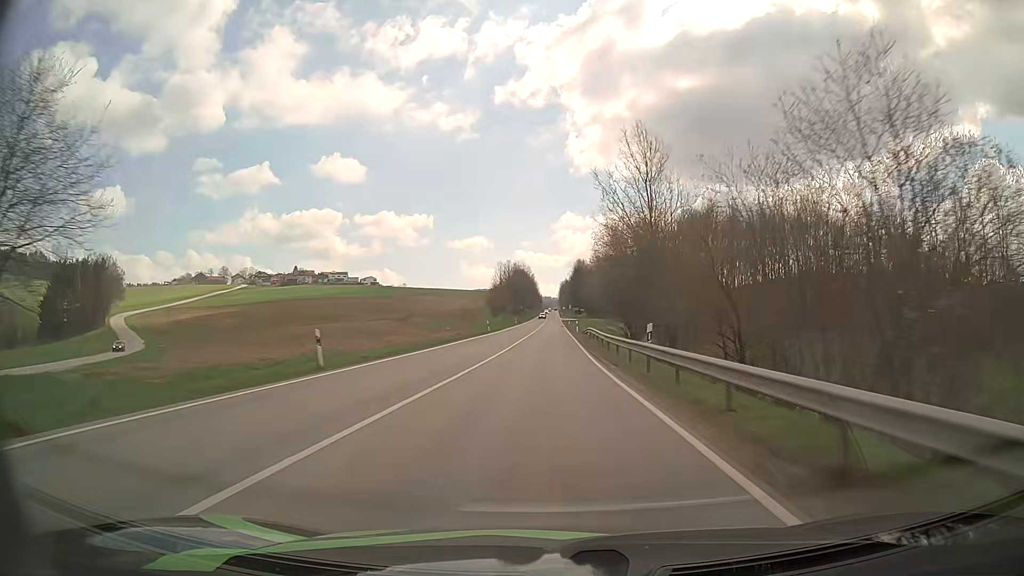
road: secondary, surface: asphalt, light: Day
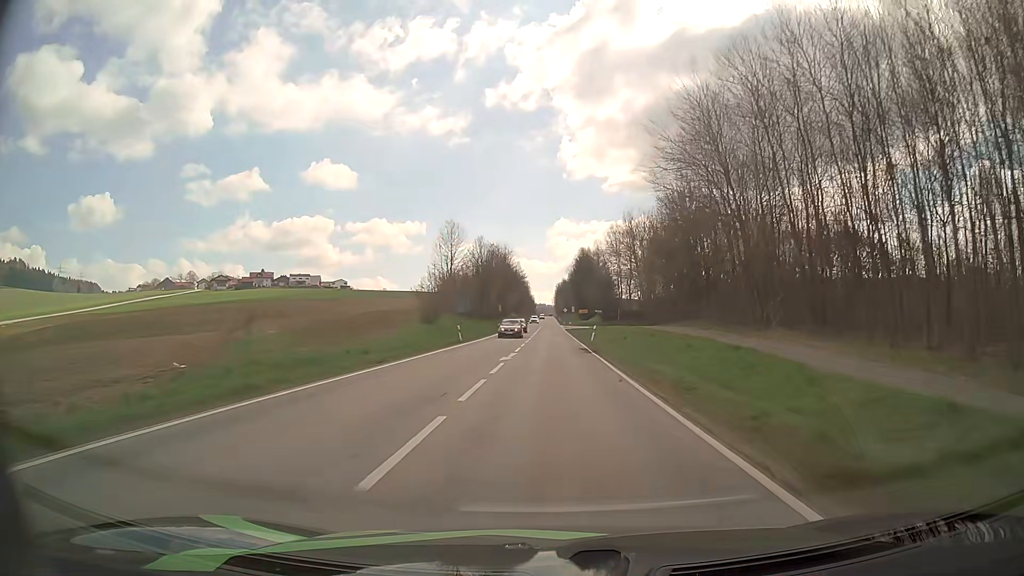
(+0.2, +65.1) m; 0°
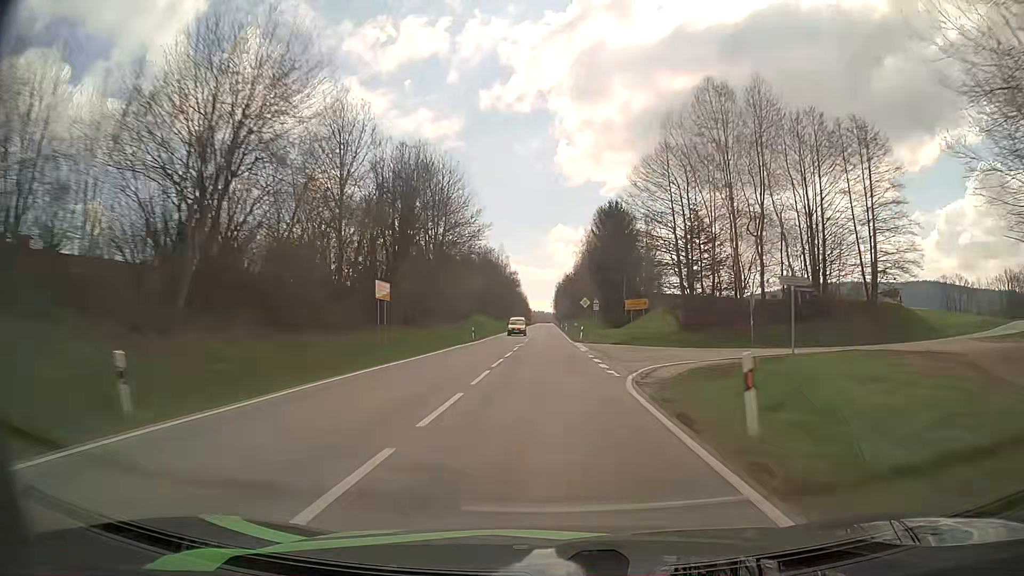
(+0.5, +80.7) m; 0°
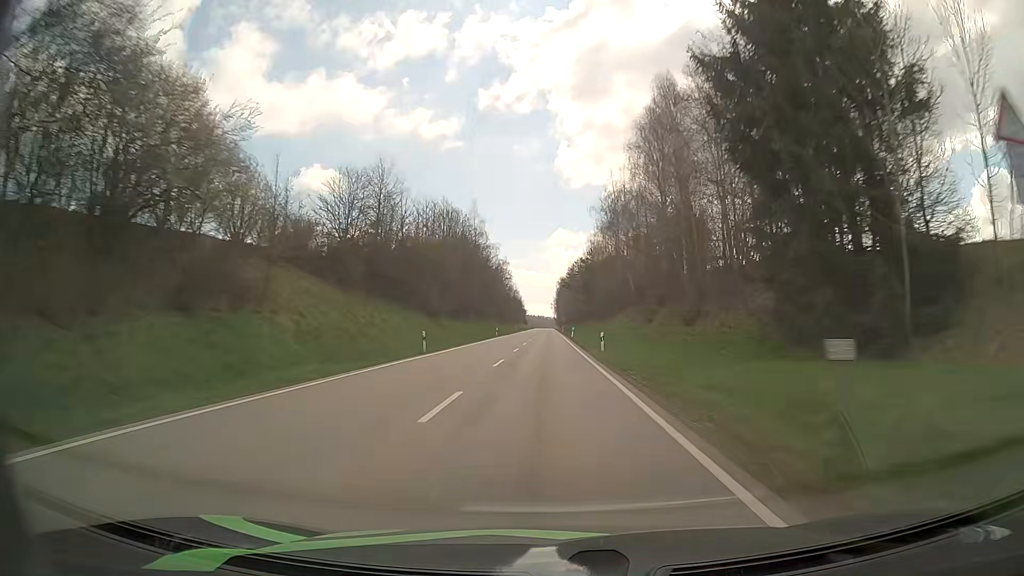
(-0.2, +66.7) m; 0°
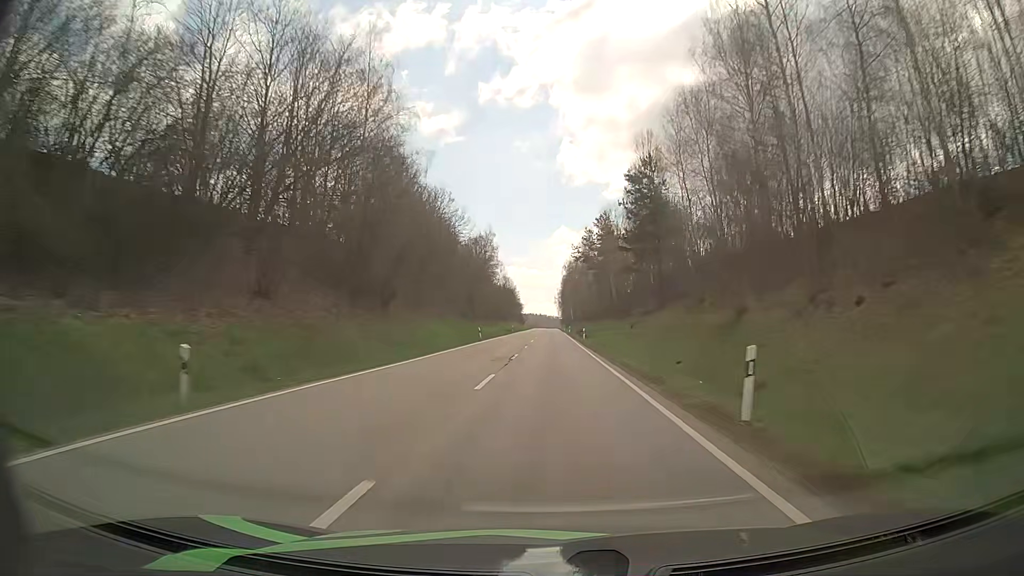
(-0.3, +67.8) m; 0°
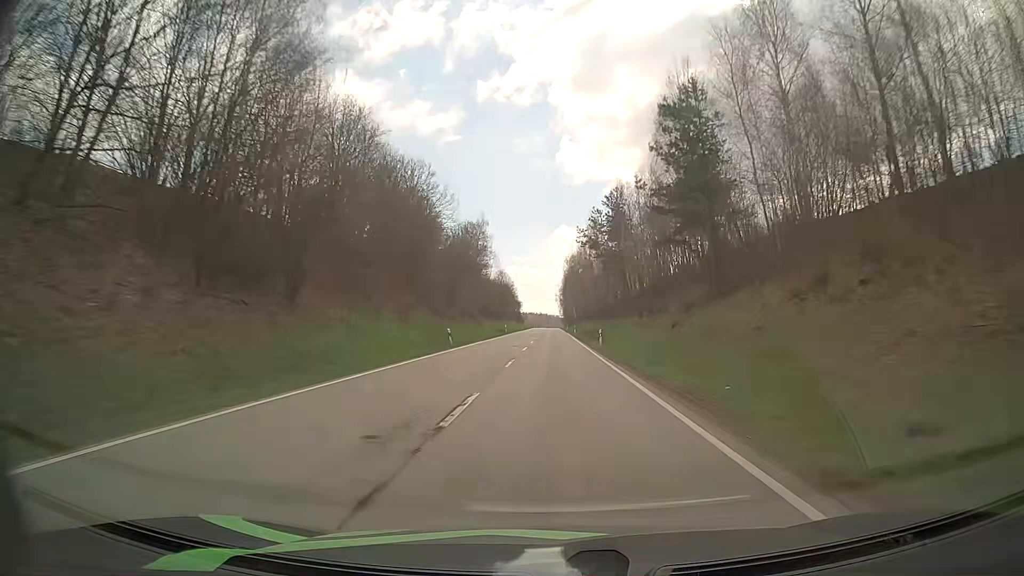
(0.0, +17.0) m; 0°
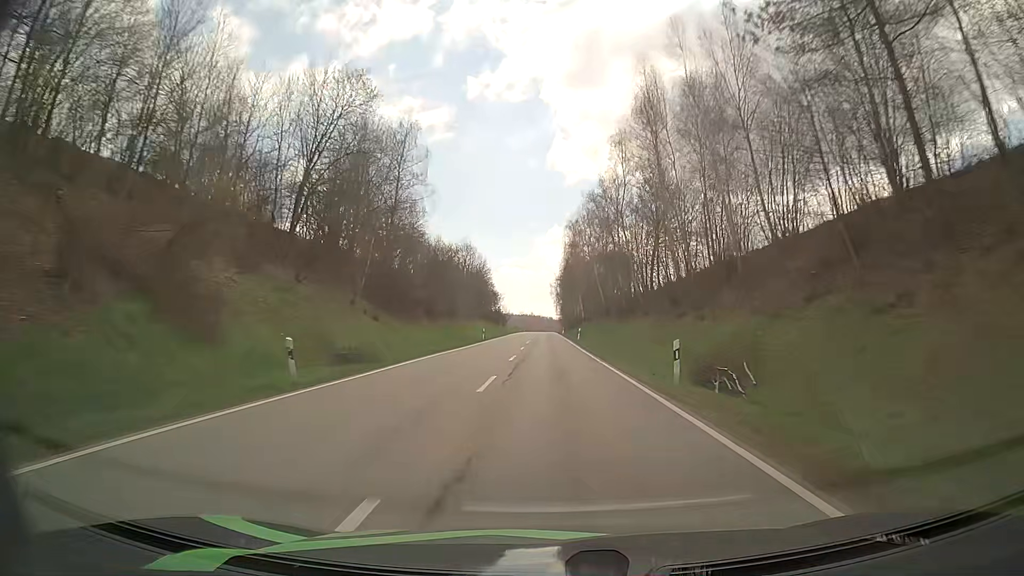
(-0.2, +68.2) m; 0°
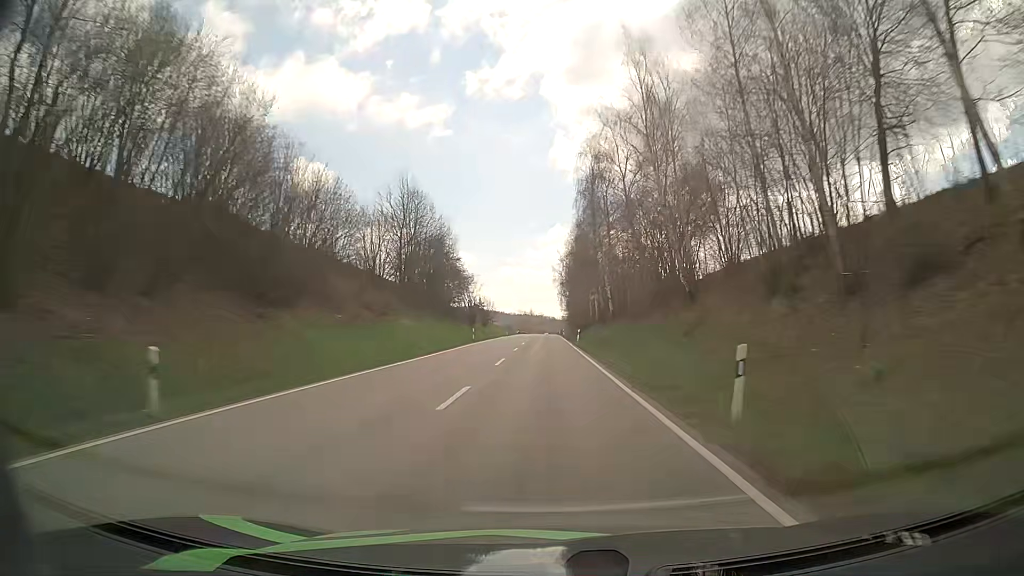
(+0.1, +51.2) m; 0°
(0, +10) (0, +20) (0, +30) (0, +40) (0, +50) (0, +60) (-1, +70) (-1, +80) (-1, +90) (-1, +100) m
